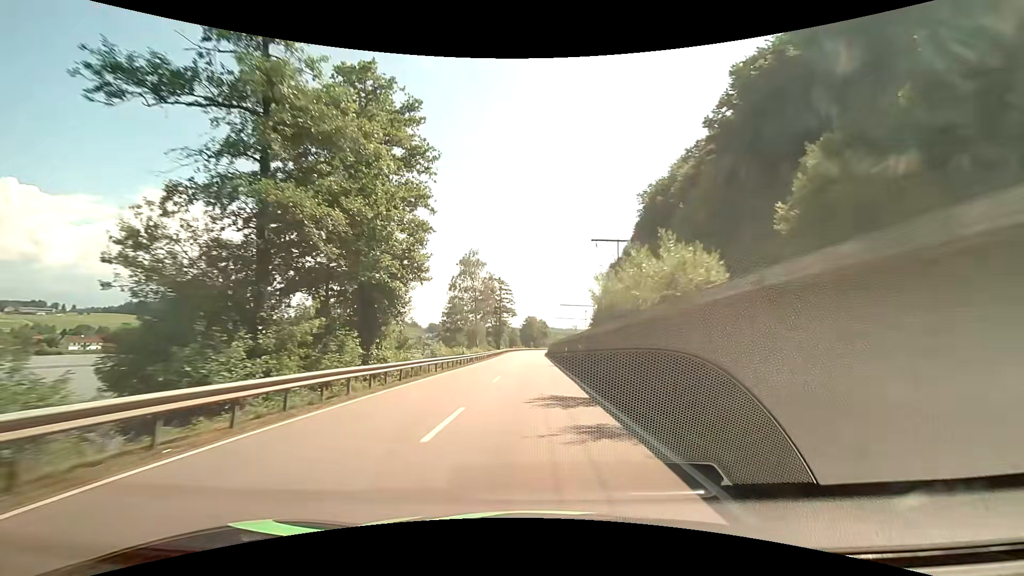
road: primary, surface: asphalt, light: Day
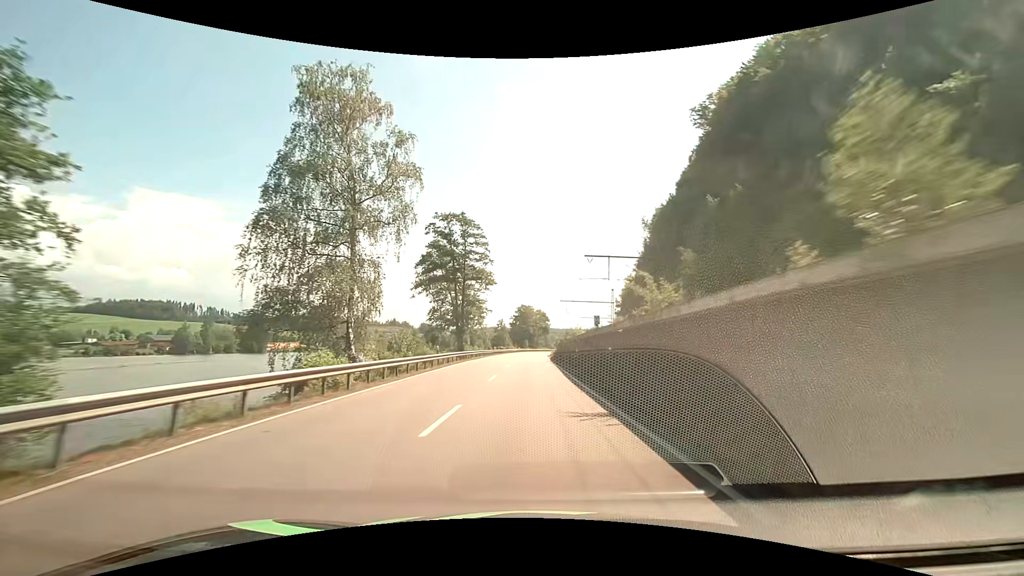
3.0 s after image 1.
(+0.2, +59.4) m; 0°
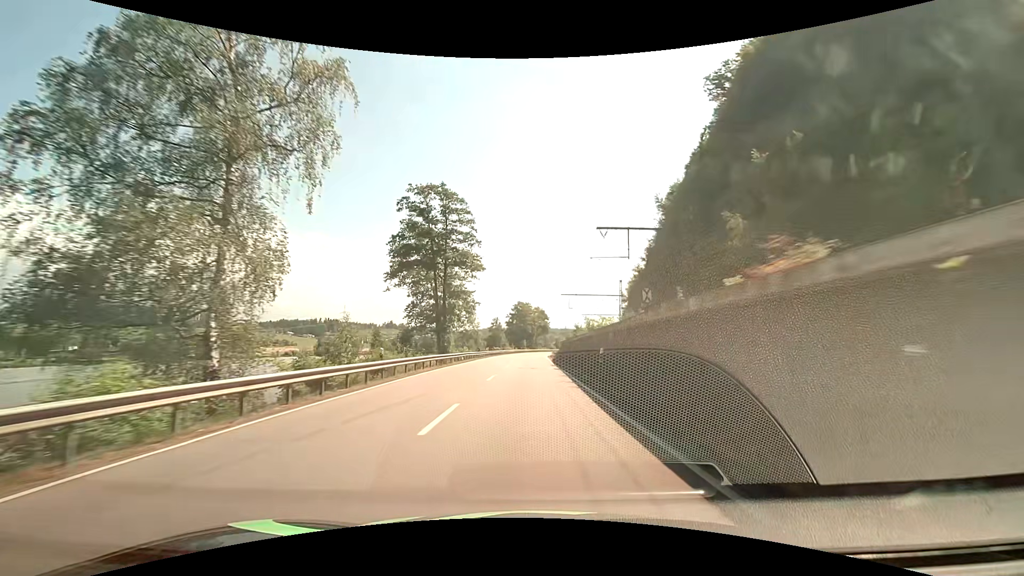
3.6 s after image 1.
(0.0, +11.8) m; 0°
(0, +10) (0, +20) (0, +30) (0, +40) (0, +50) (+1, +60) (+1, +70) (+1, +80) (+1, +90) (+2, +100) m
